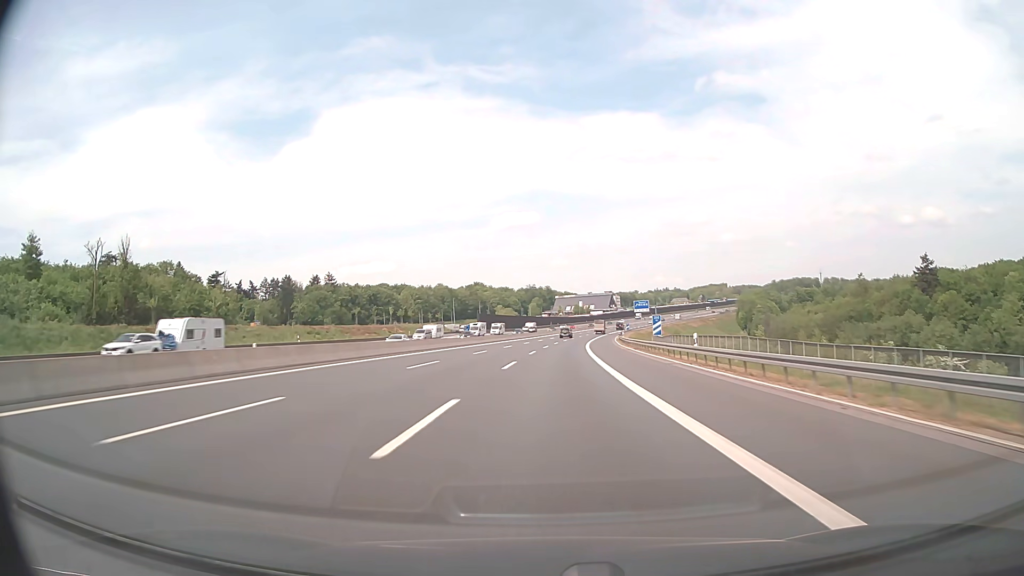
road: motorway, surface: asphalt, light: Day
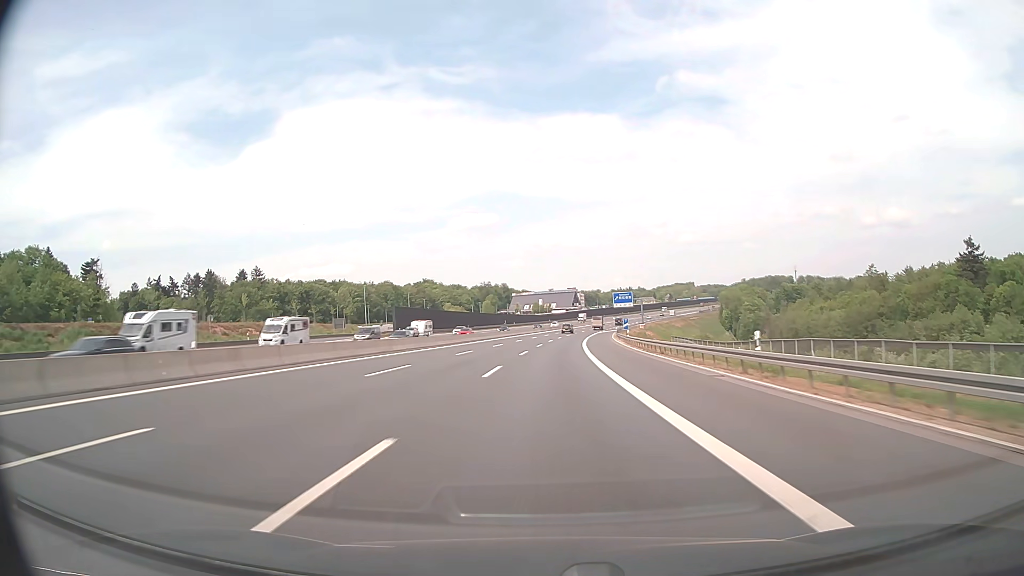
(+1.9, +58.4) m; +4°
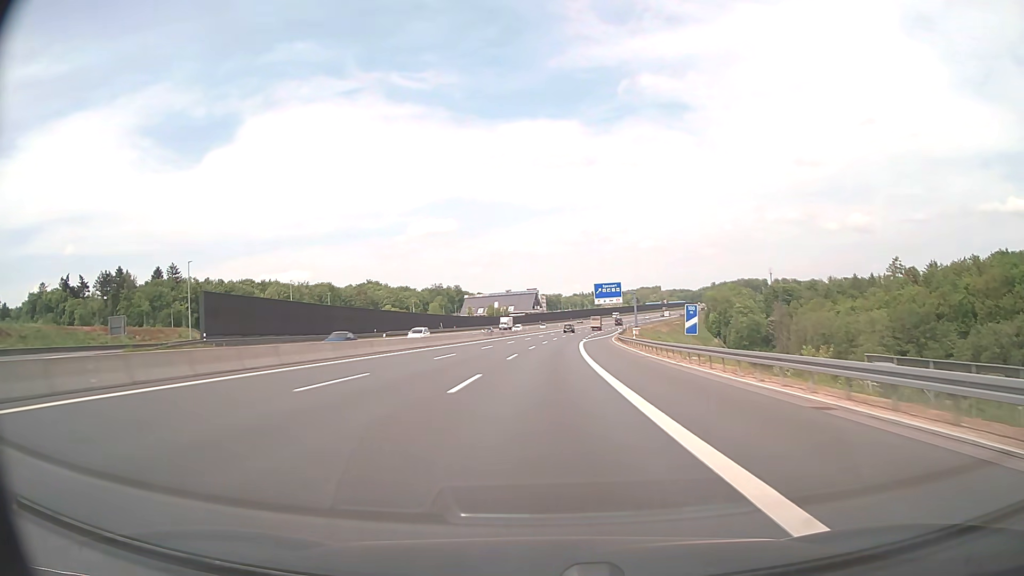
(+1.8, +58.5) m; +3°
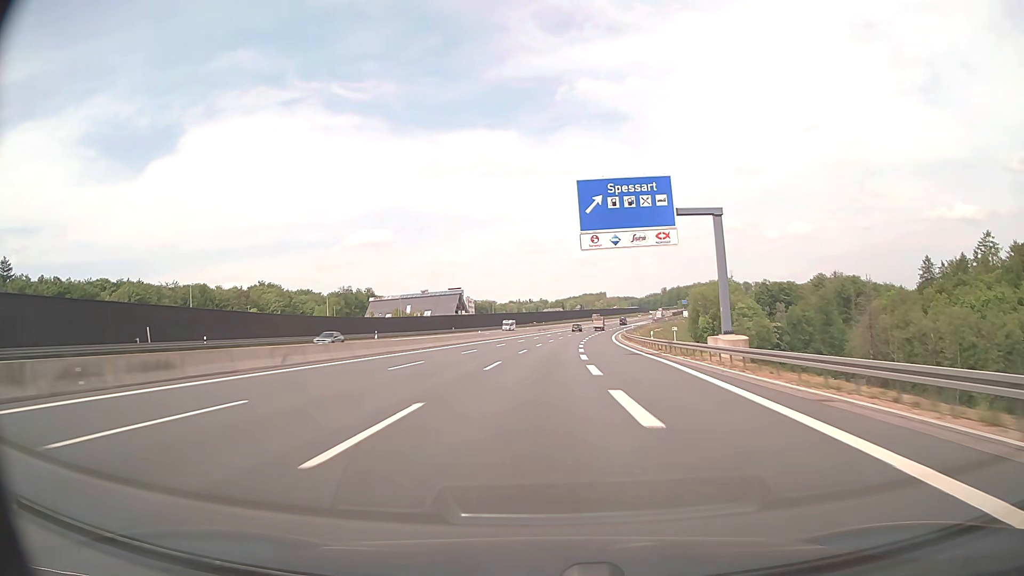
(+4.8, +97.2) m; +5°
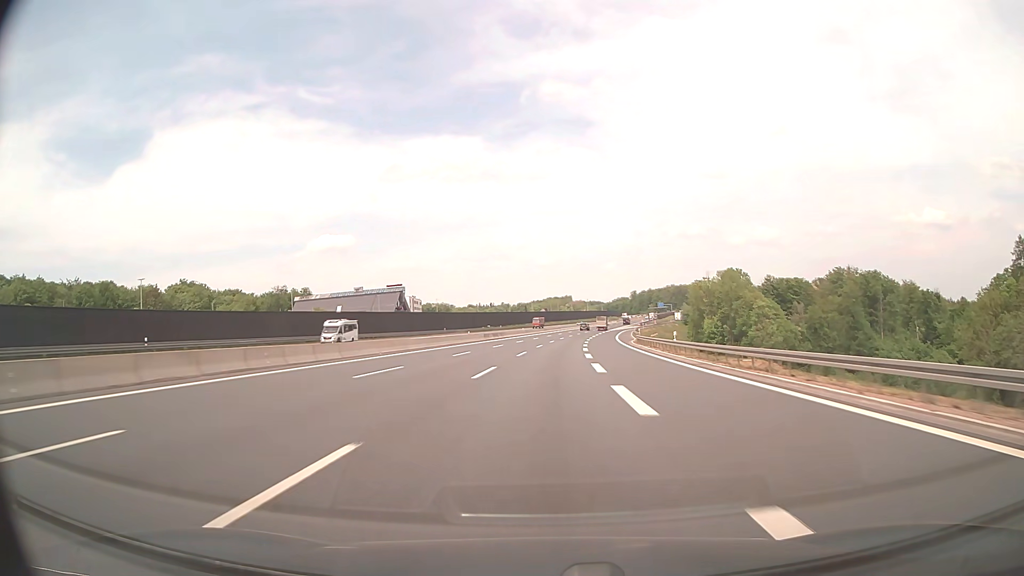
(+1.6, +58.2) m; +3°
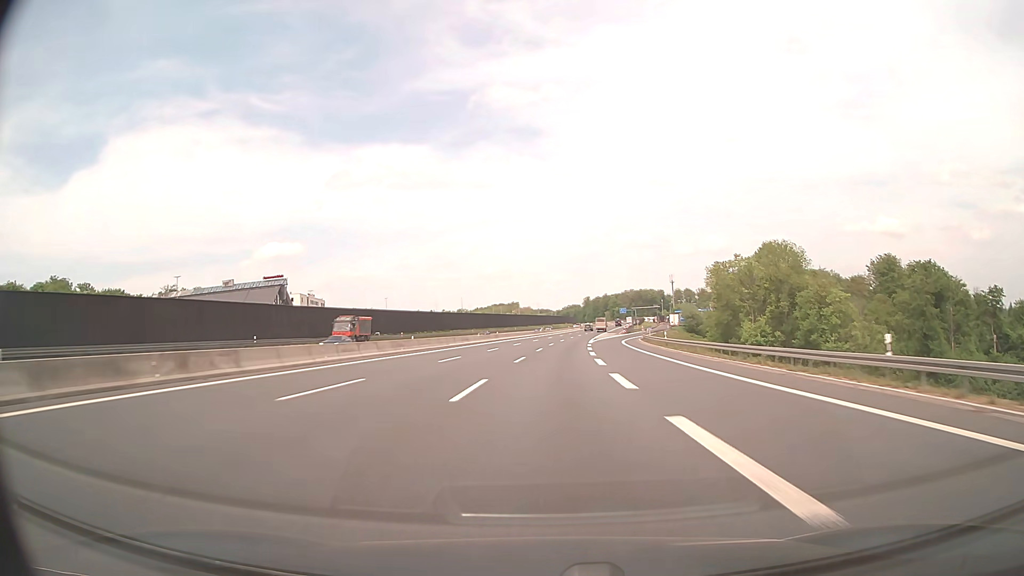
(+3.0, +77.5) m; +5°
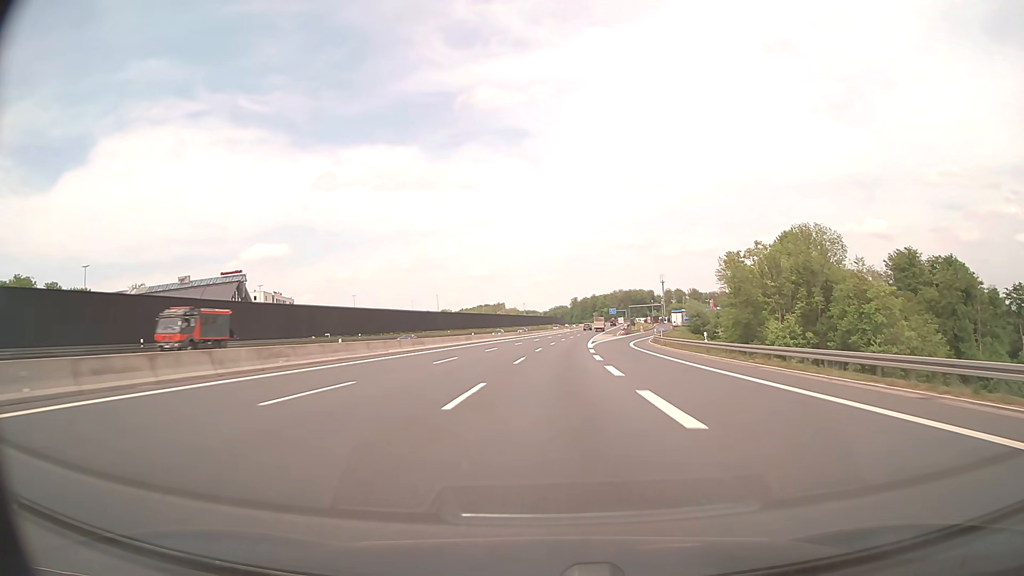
(+0.2, +19.4) m; +1°
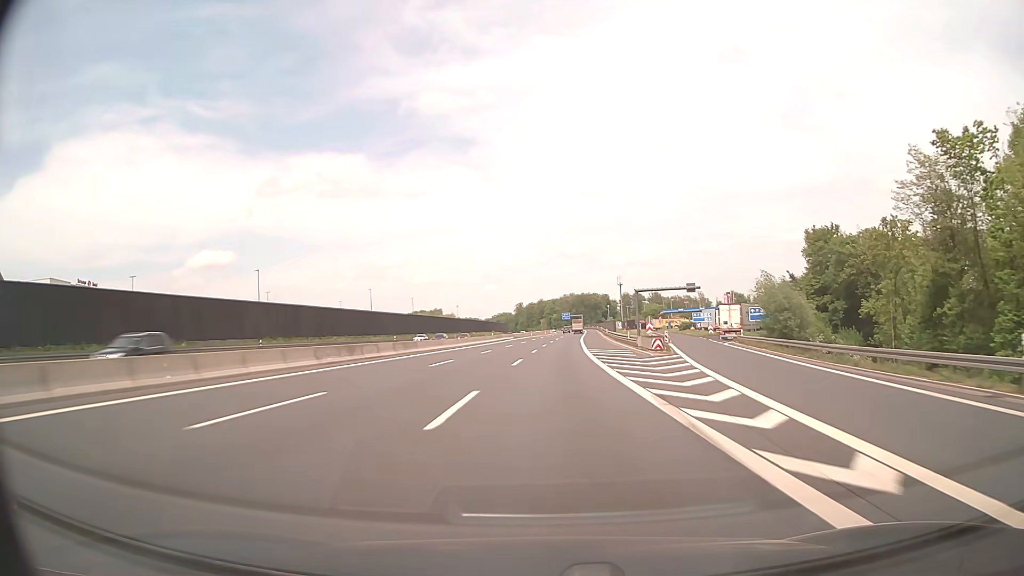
(+3.1, +77.5) m; +5°
(0, +10) (0, +20) (0, +30) (+1, +40) (+1, +50) (+2, +60) (+2, +70) (+3, +80) (+3, +90) (+4, +100) m
